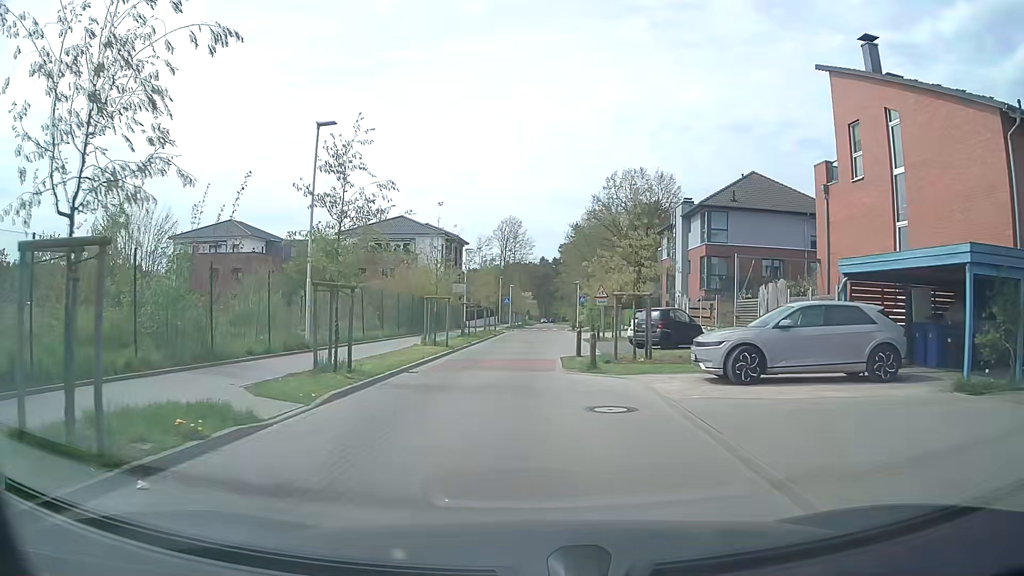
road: residential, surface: paving_stones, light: Day
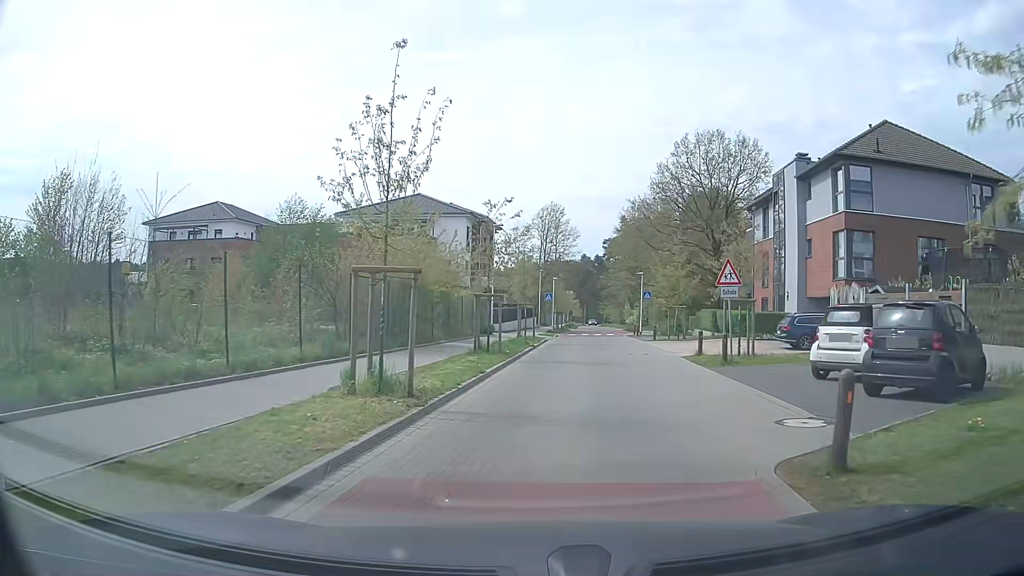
(-0.9, +15.5) m; -4°
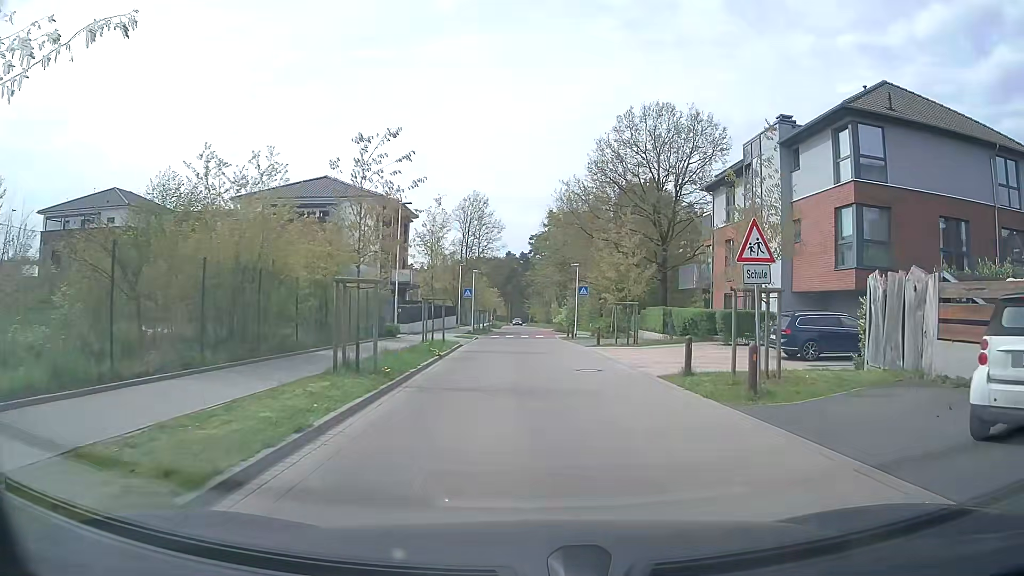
(+0.3, +7.8) m; +6°
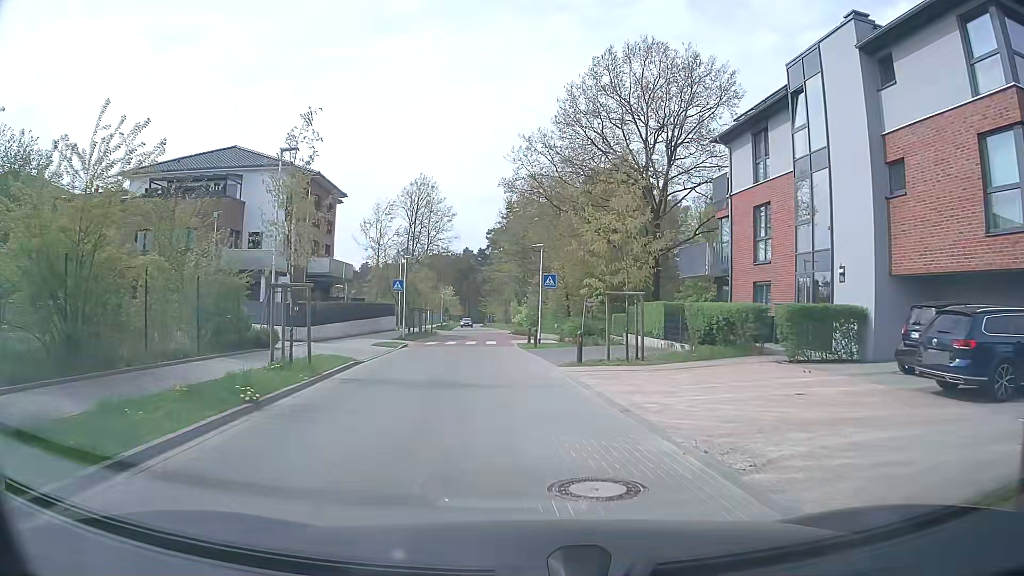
(+0.6, +11.6) m; +3°
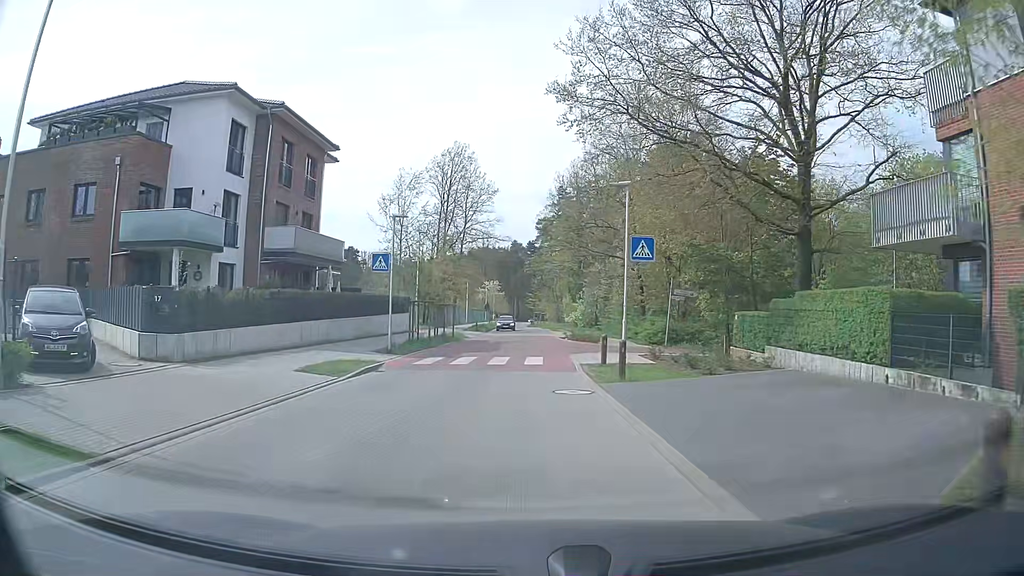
(-0.4, +14.8) m; -4°
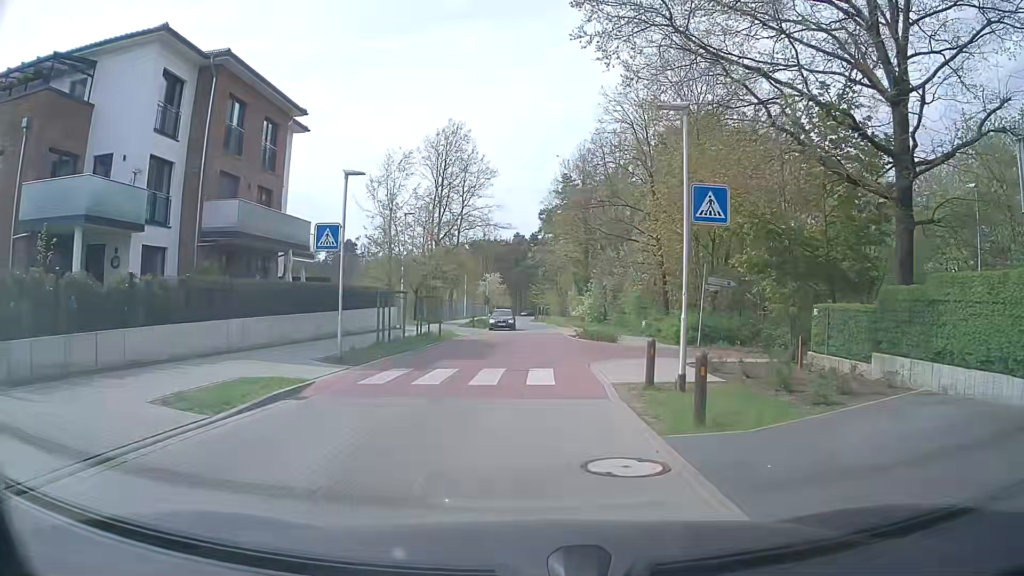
(0.0, +6.2) m; +1°
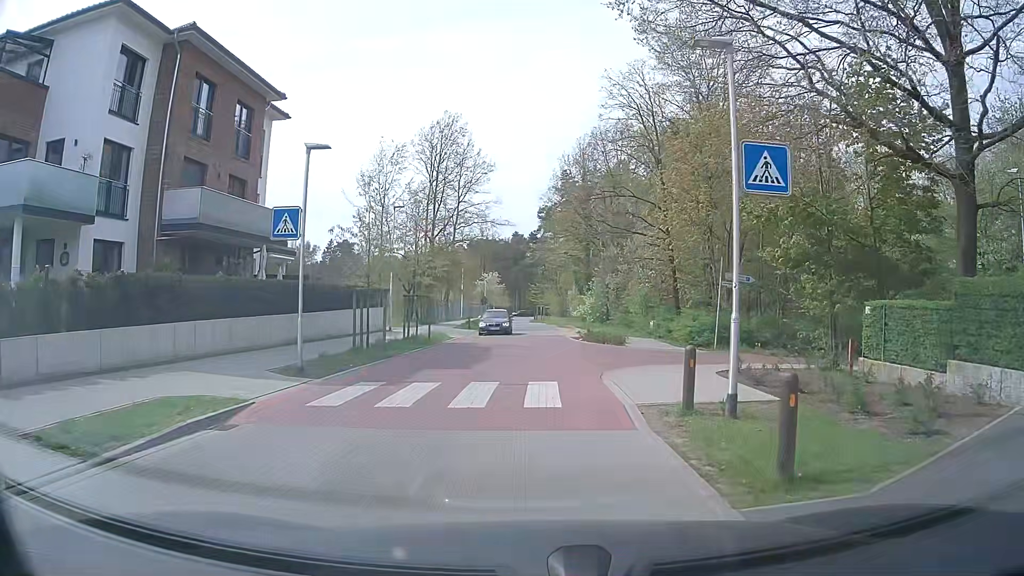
(0.0, +2.8) m; +1°
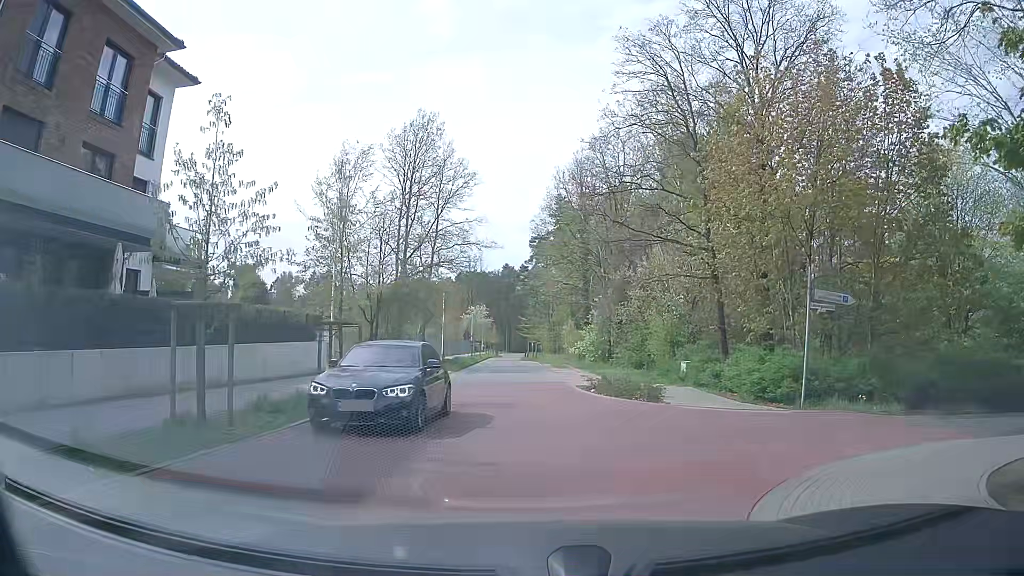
(-0.2, +9.5) m; 0°
